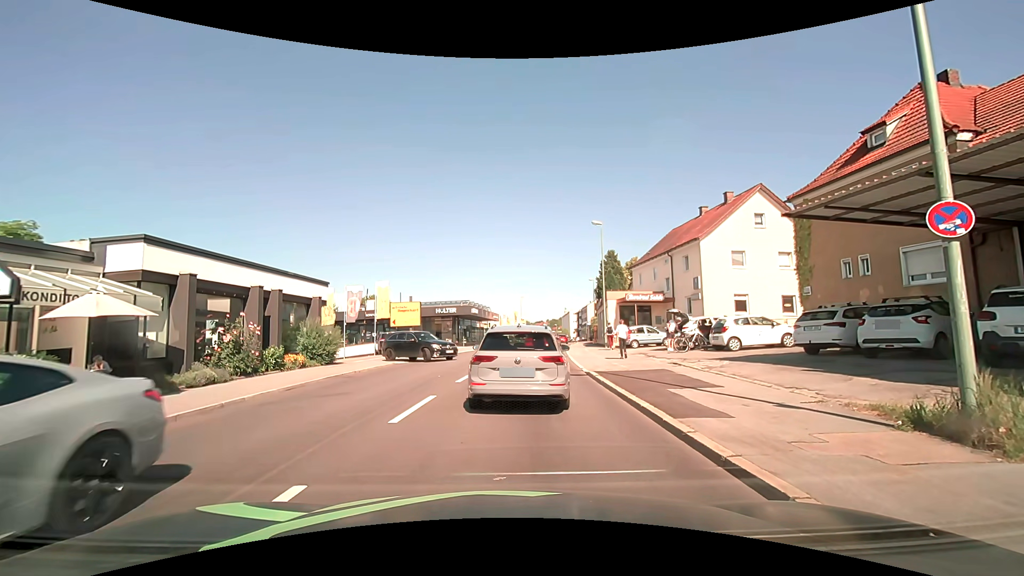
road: tertiary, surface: asphalt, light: Day
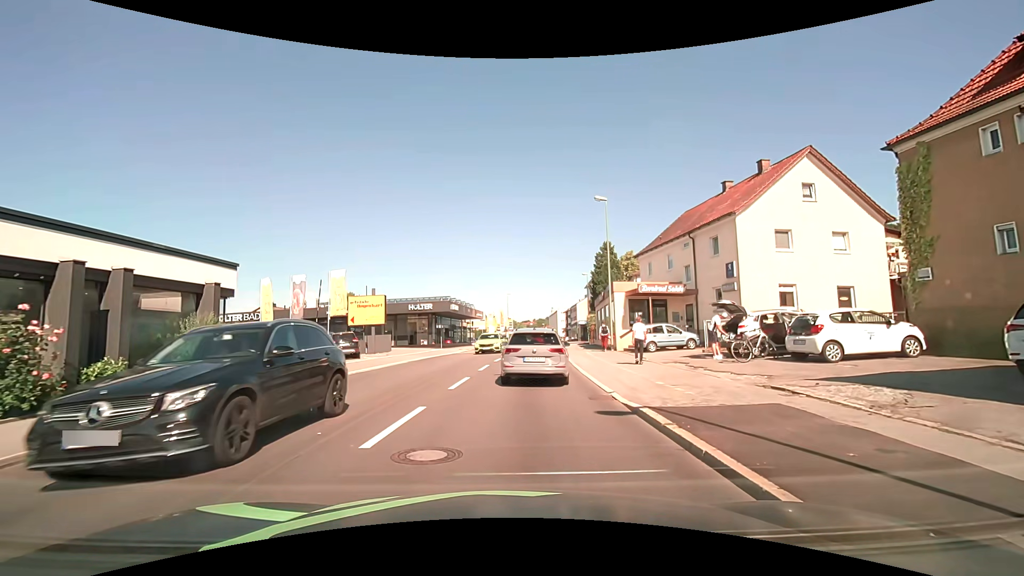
(+0.2, +7.9) m; +3°
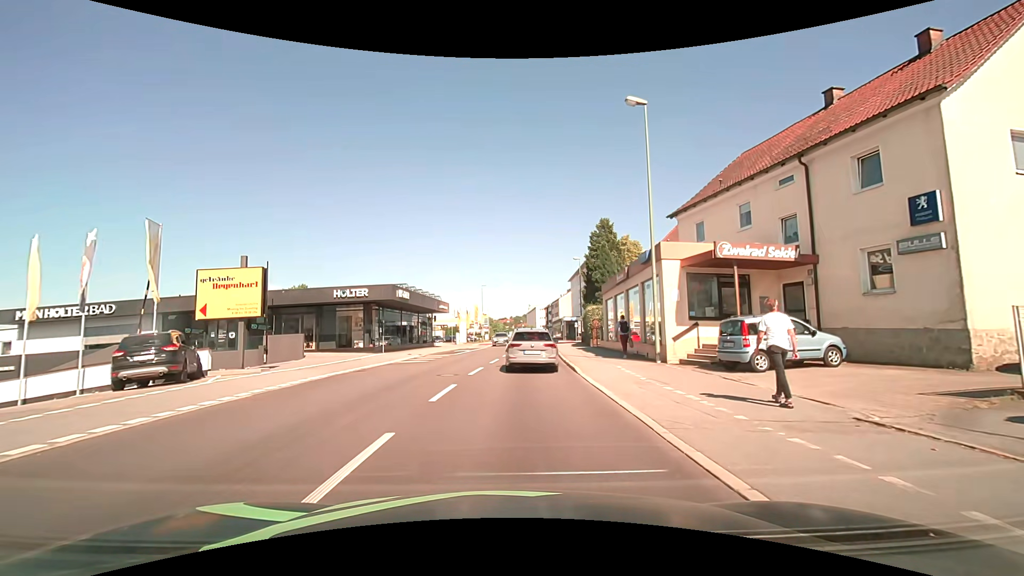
(+0.2, +14.4) m; +2°
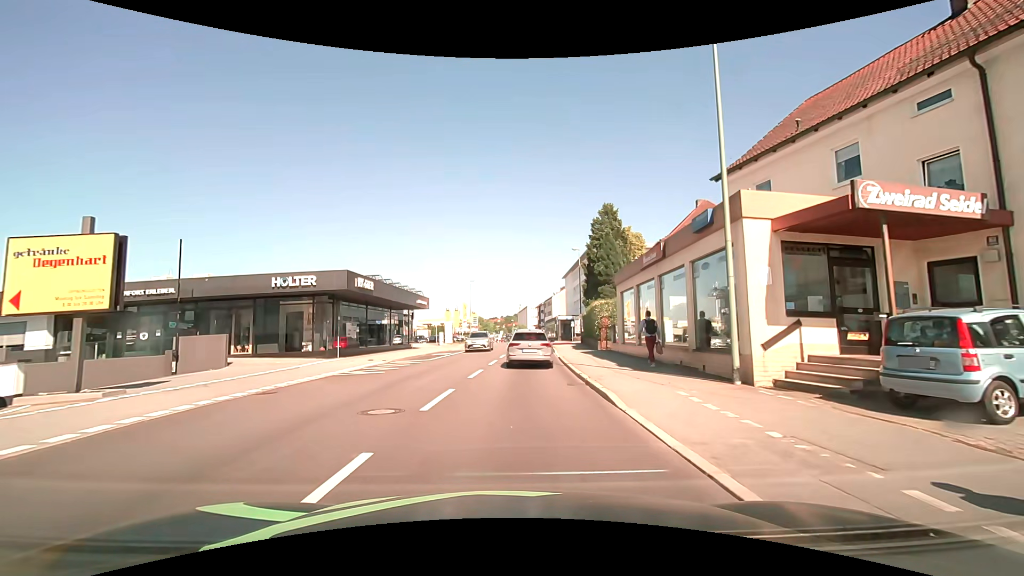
(0.0, +7.1) m; 0°
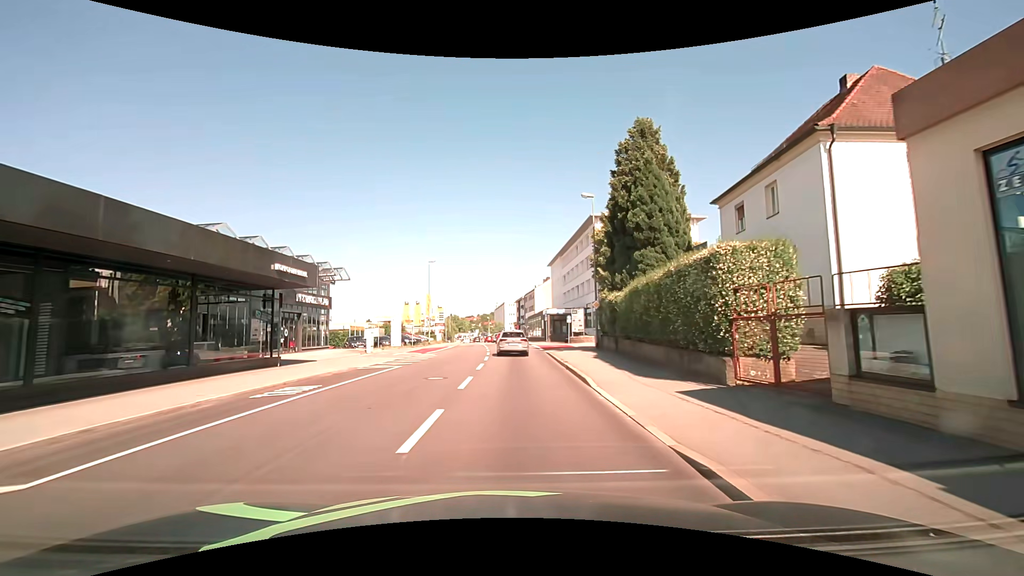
(+0.7, +21.2) m; +3°
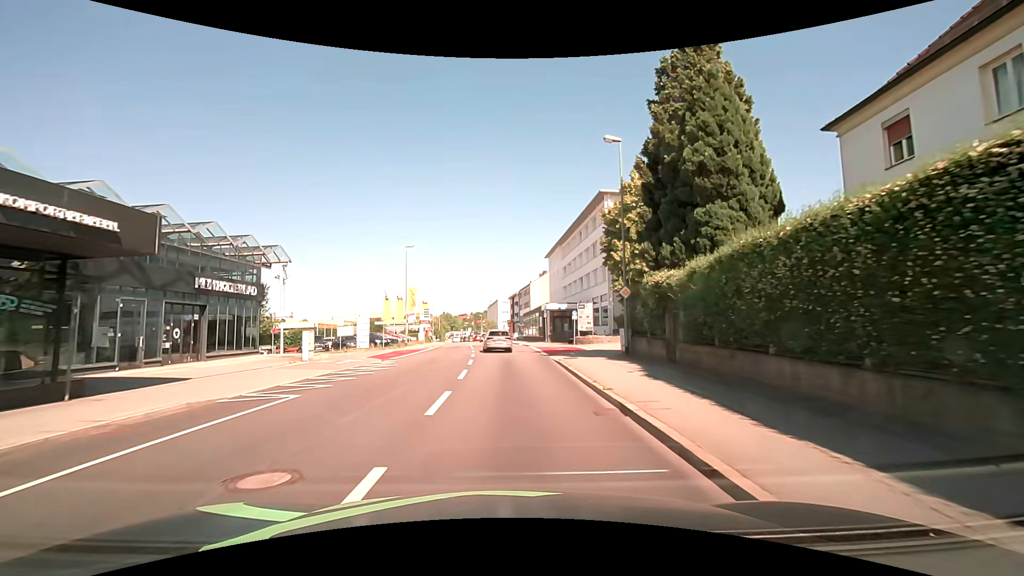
(0.0, +9.7) m; +1°
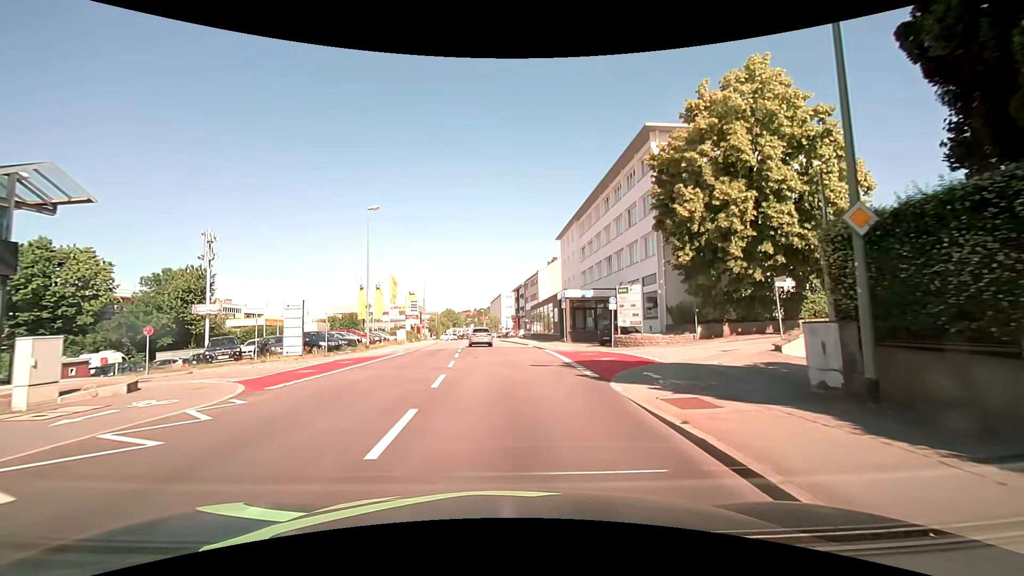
(-0.1, +14.7) m; 0°
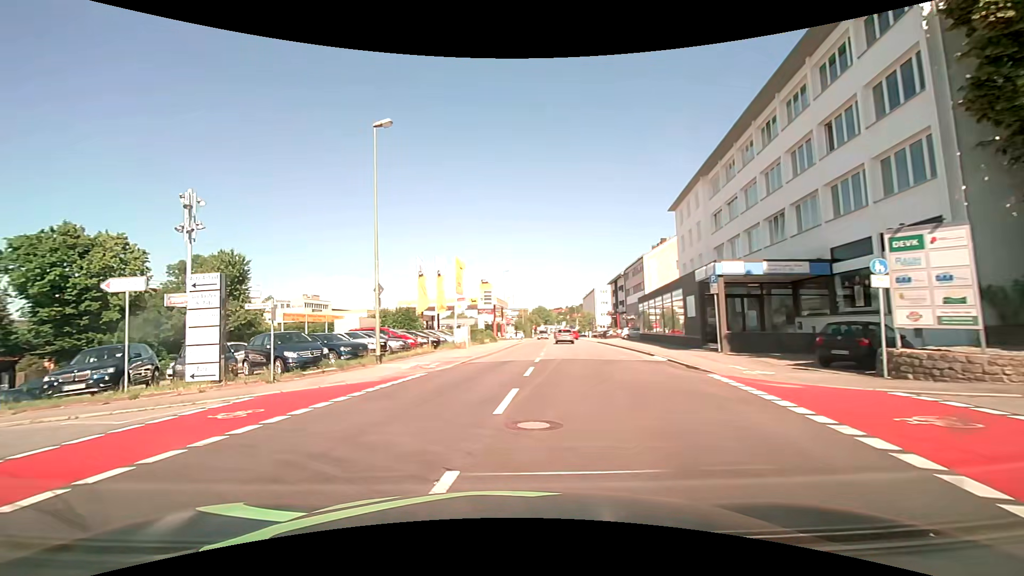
(-0.5, +15.4) m; -10°
(-4, +9) (-13, +12) (-23, +13) (-33, +15) (-43, +16) (-53, +17) (-63, +18) (-73, +19) (-83, +19) (-93, +19) m
